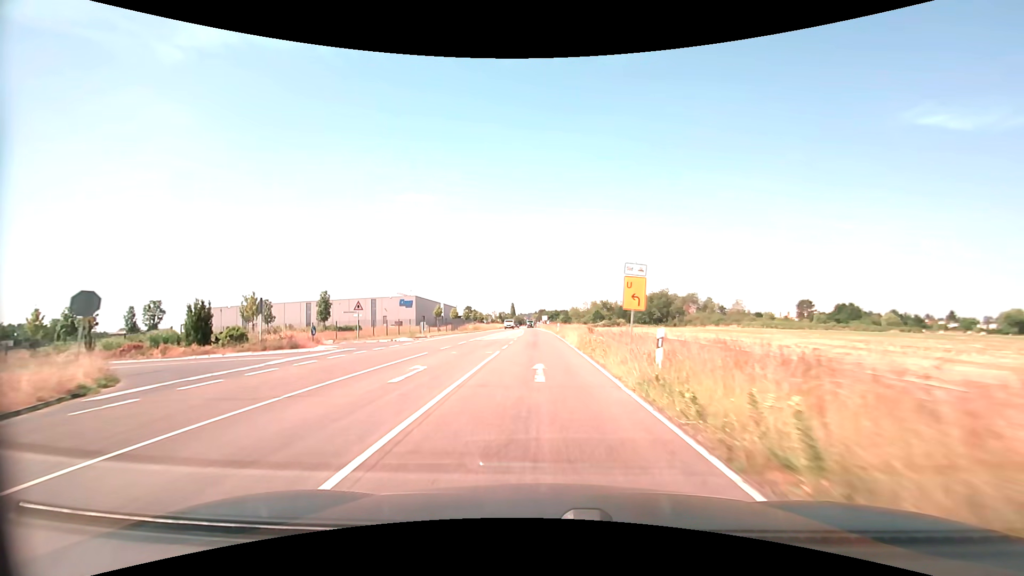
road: secondary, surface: asphalt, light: Day
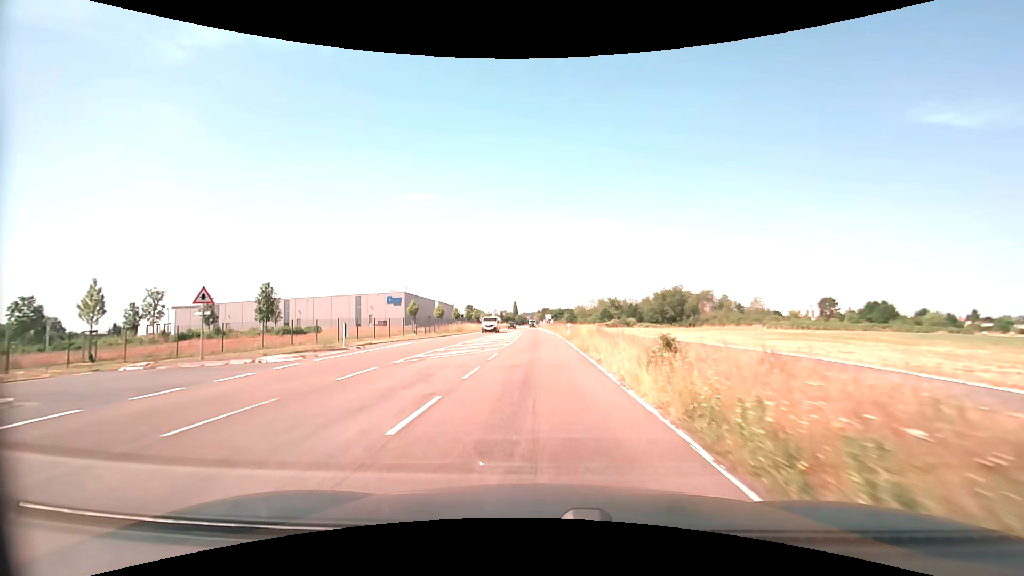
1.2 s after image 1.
(0.0, +18.3) m; 0°
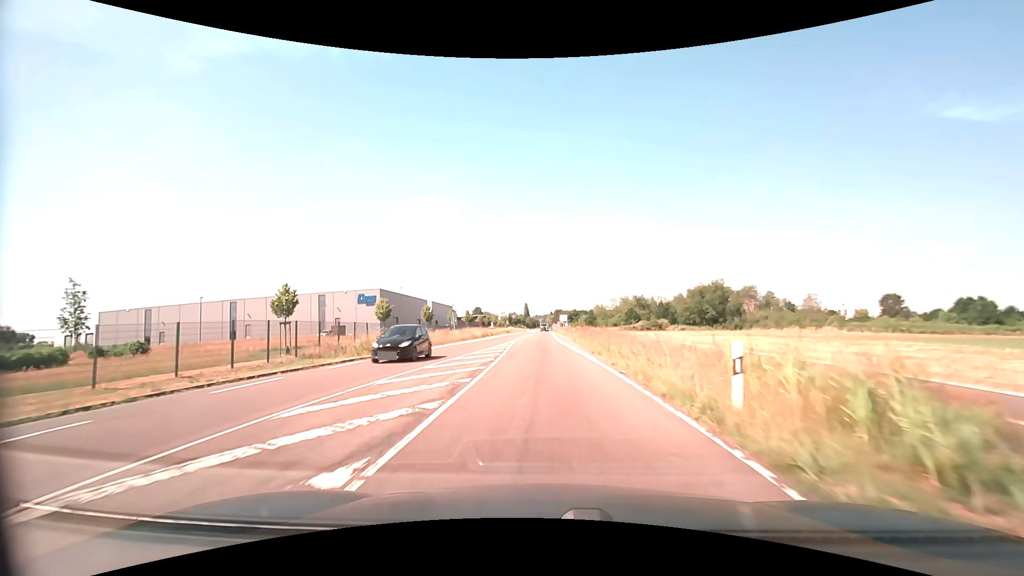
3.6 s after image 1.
(-0.4, +35.8) m; -2°
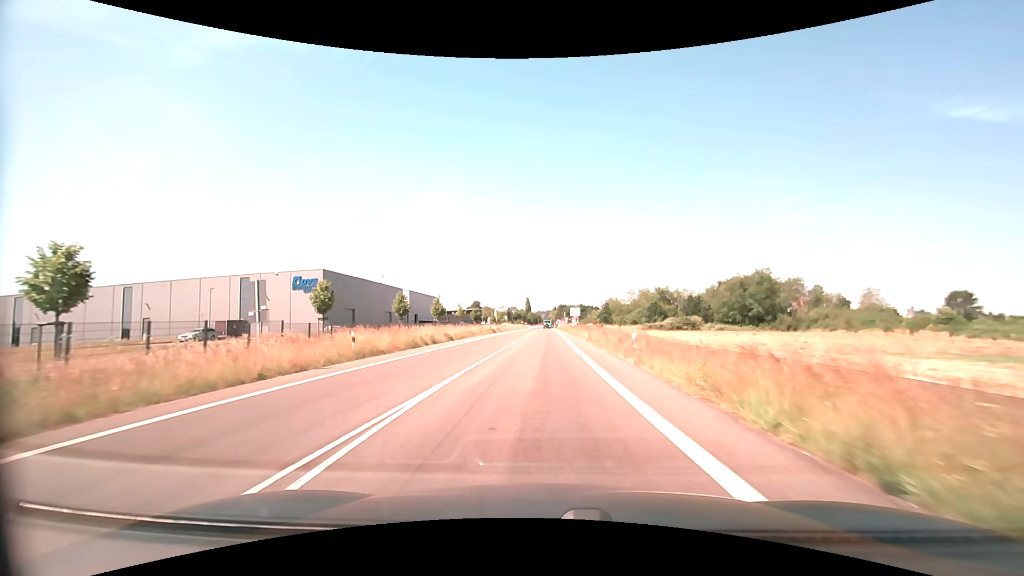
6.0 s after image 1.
(-0.2, +35.2) m; 0°
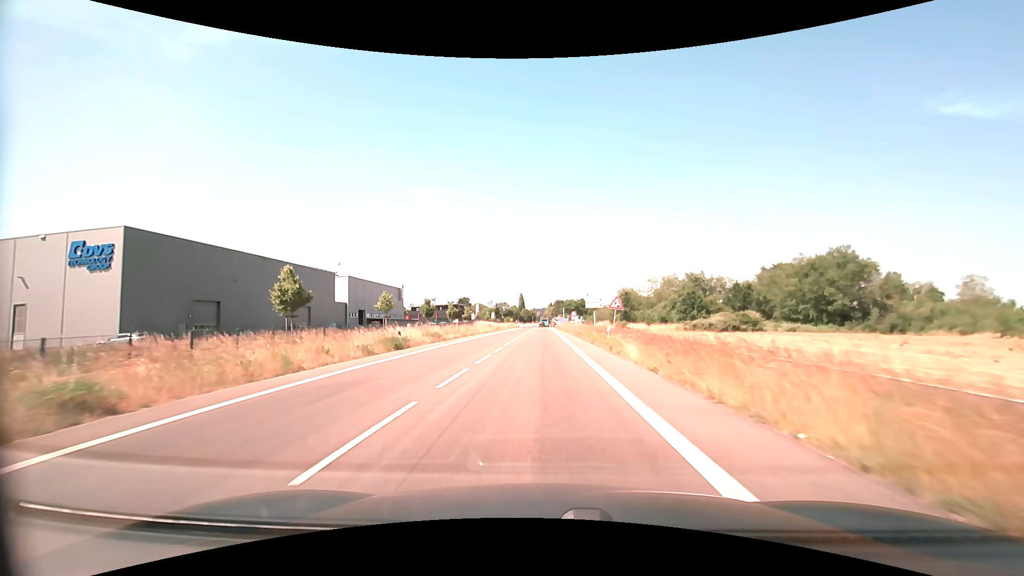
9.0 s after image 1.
(+0.3, +43.4) m; +1°
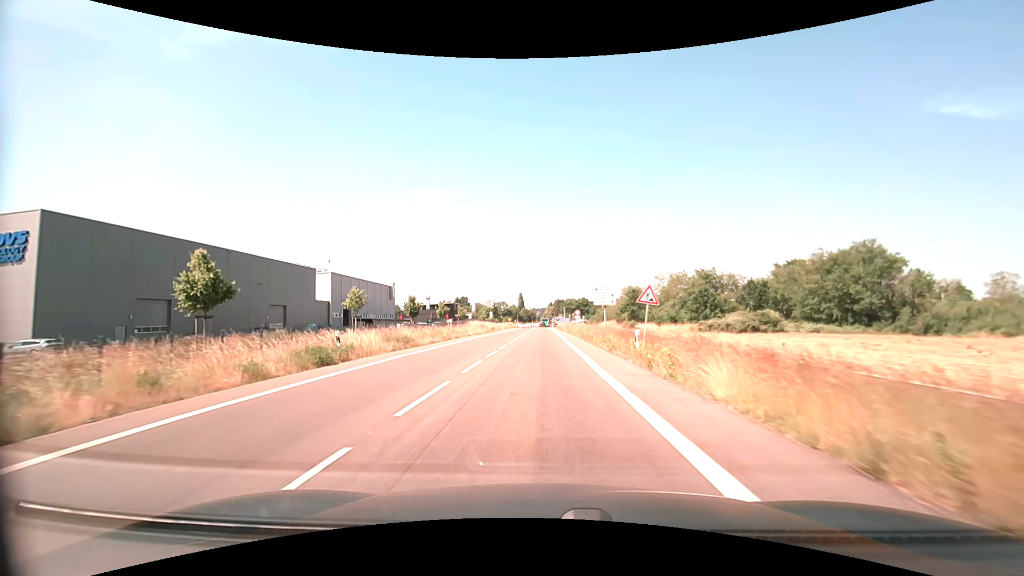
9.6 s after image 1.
(0.0, +8.5) m; 0°
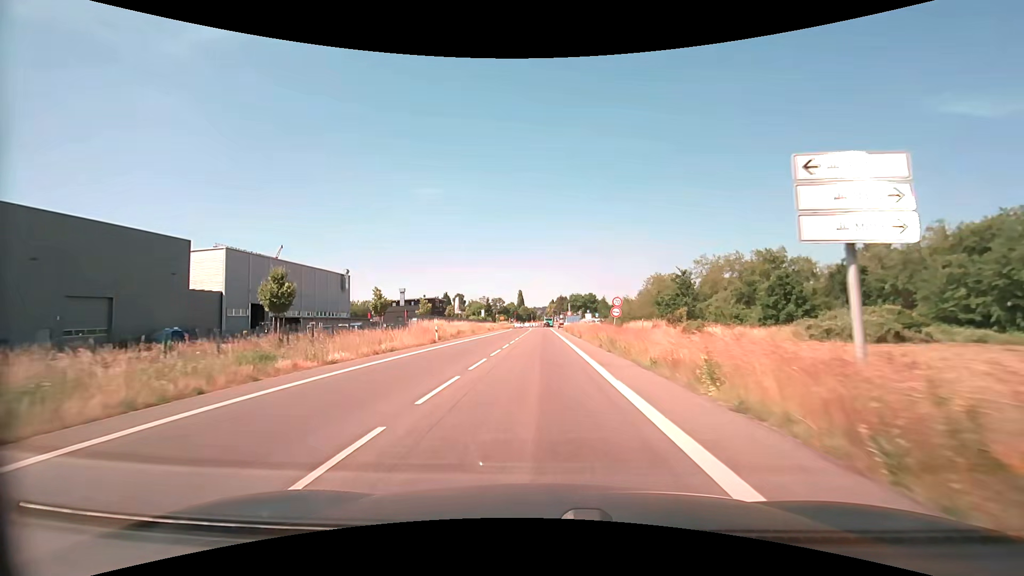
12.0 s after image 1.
(0.0, +33.1) m; 0°
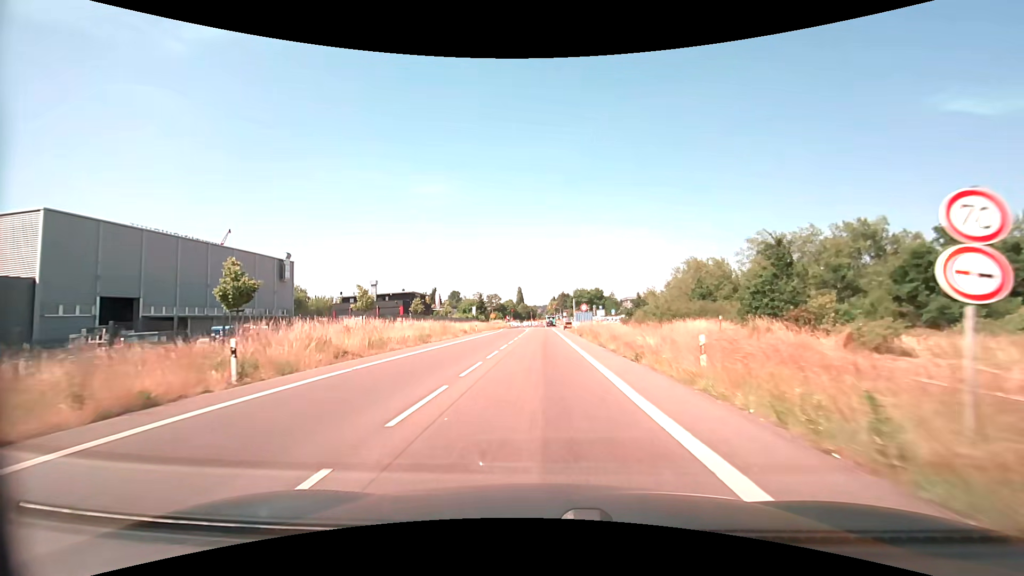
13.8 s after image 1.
(0.0, +24.4) m; 0°
(0, +10) (0, +20) (0, +30) (0, +40) (0, +50) (0, +60) (+1, +70) (+1, +80) (+1, +90) (+1, +100) m
